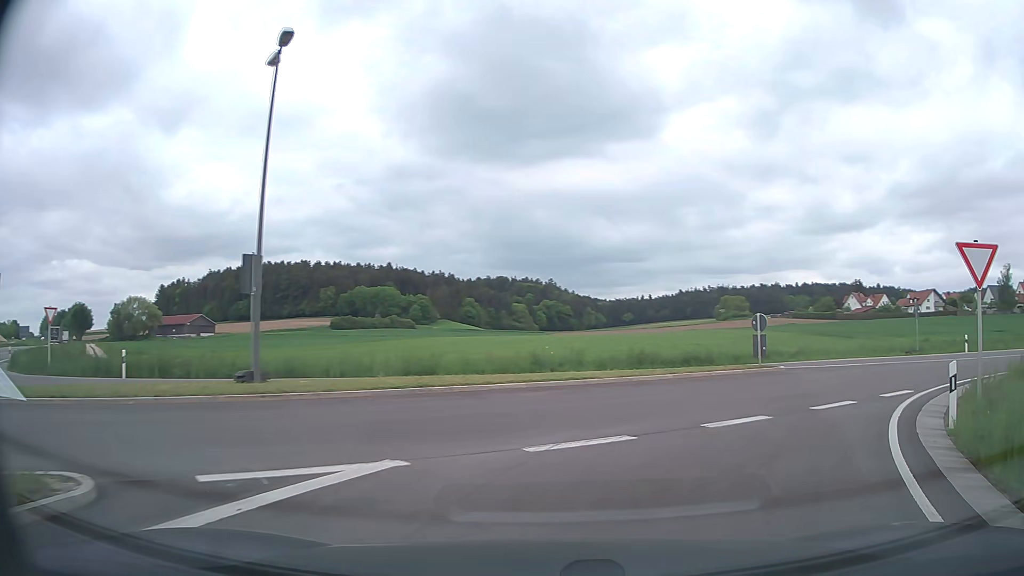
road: secondary_link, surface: asphalt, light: Day
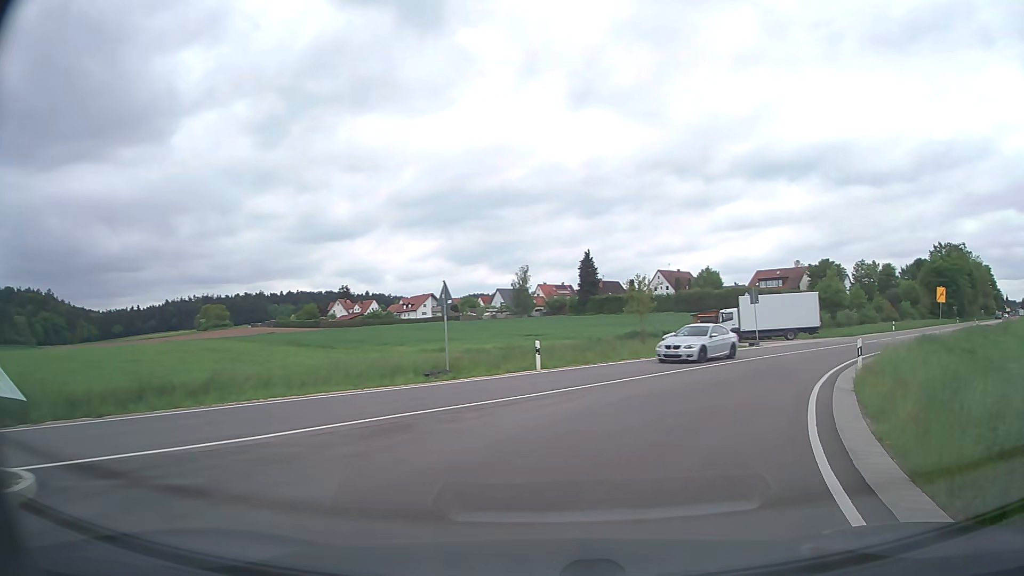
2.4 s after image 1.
(+6.8, +15.4) m; +44°
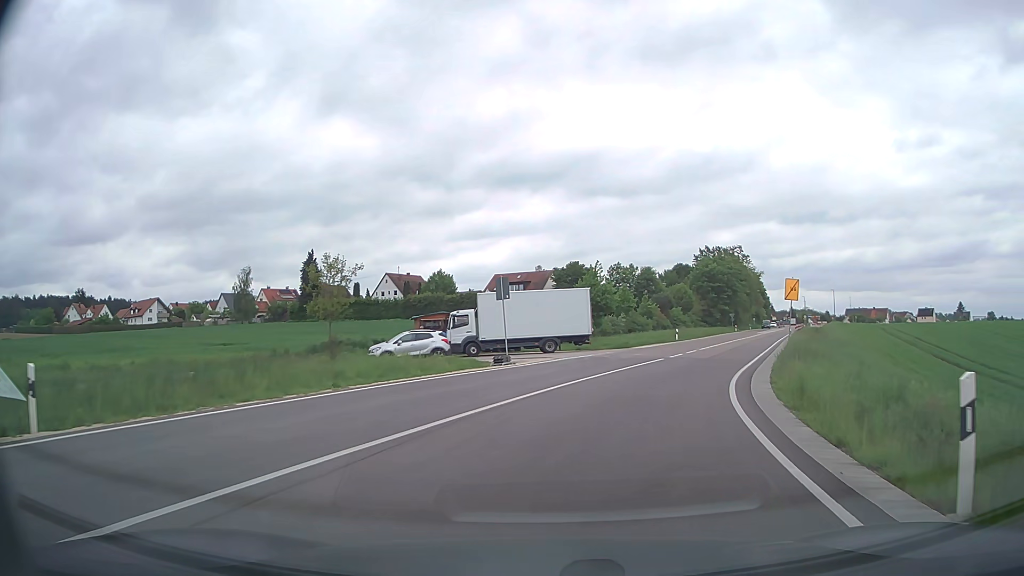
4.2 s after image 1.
(+3.1, +13.5) m; +23°
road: secondary
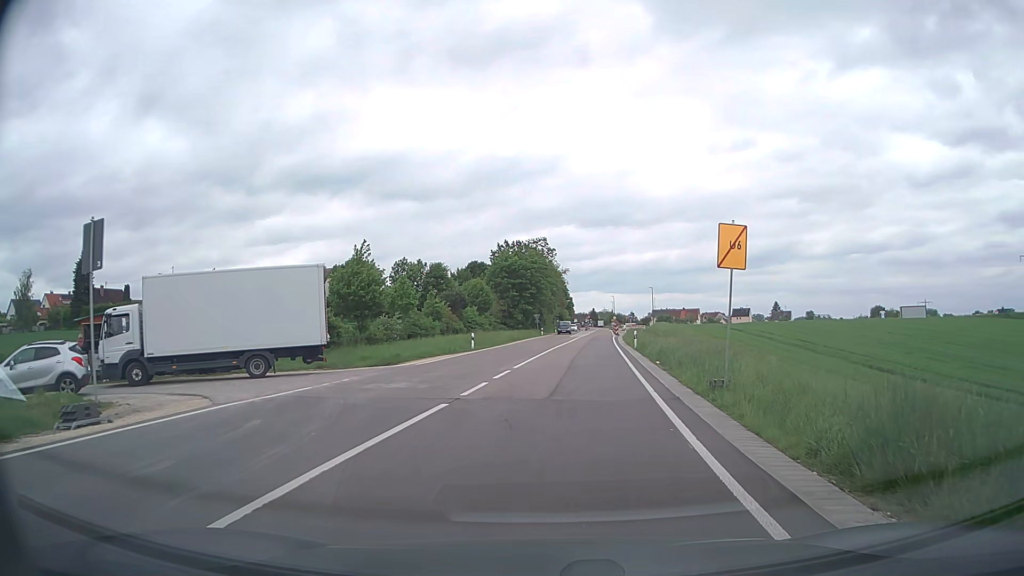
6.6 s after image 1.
(+2.5, +15.5) m; +18°
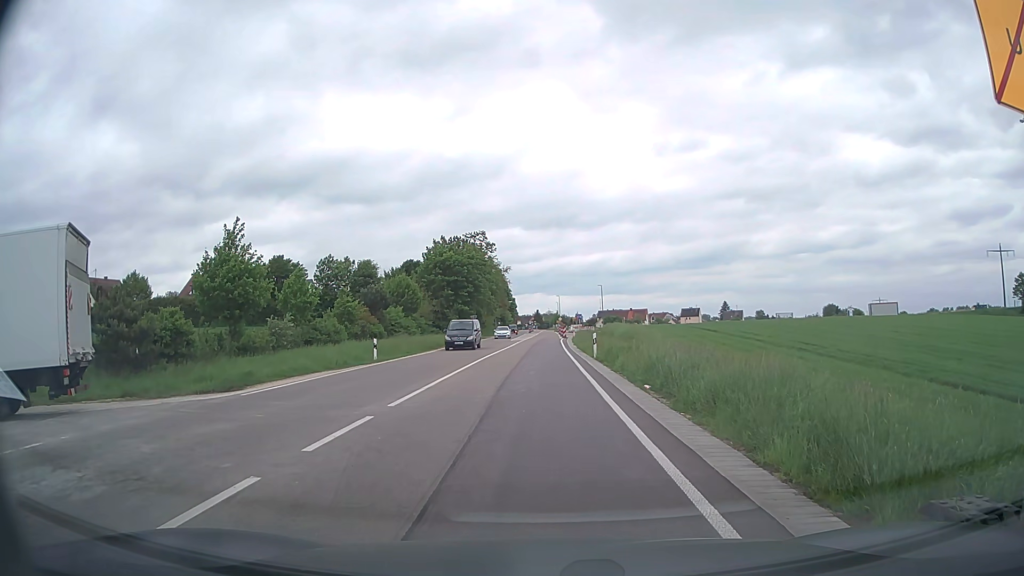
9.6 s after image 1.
(+0.6, +10.1) m; +5°
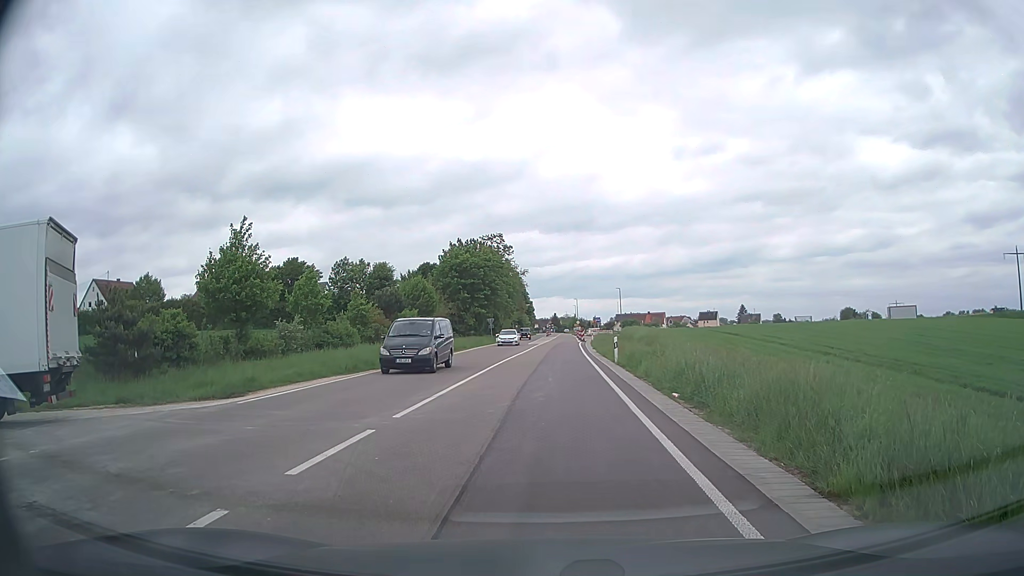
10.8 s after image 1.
(0.0, +1.1) m; 0°
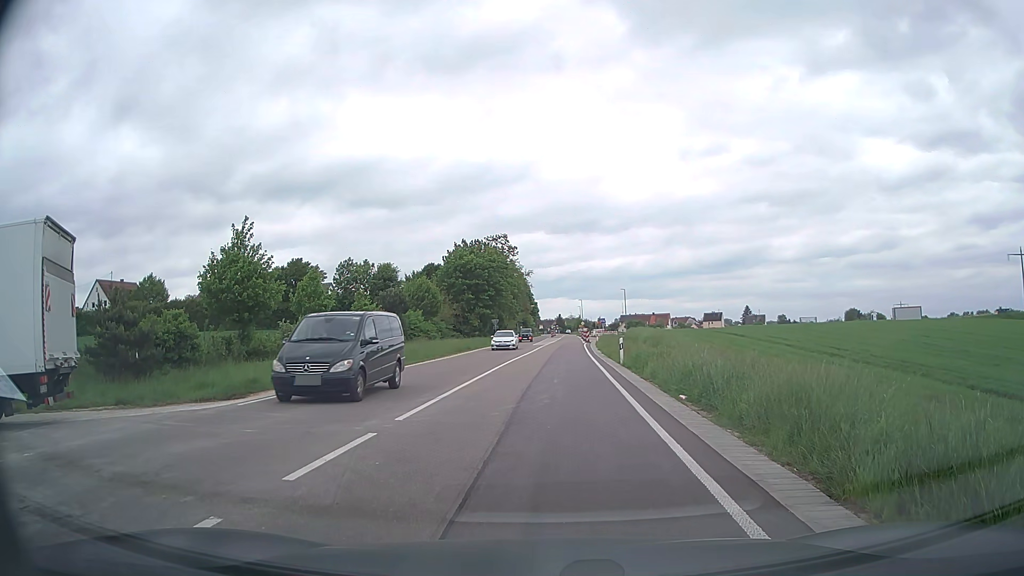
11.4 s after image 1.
(0.0, +0.2) m; 0°
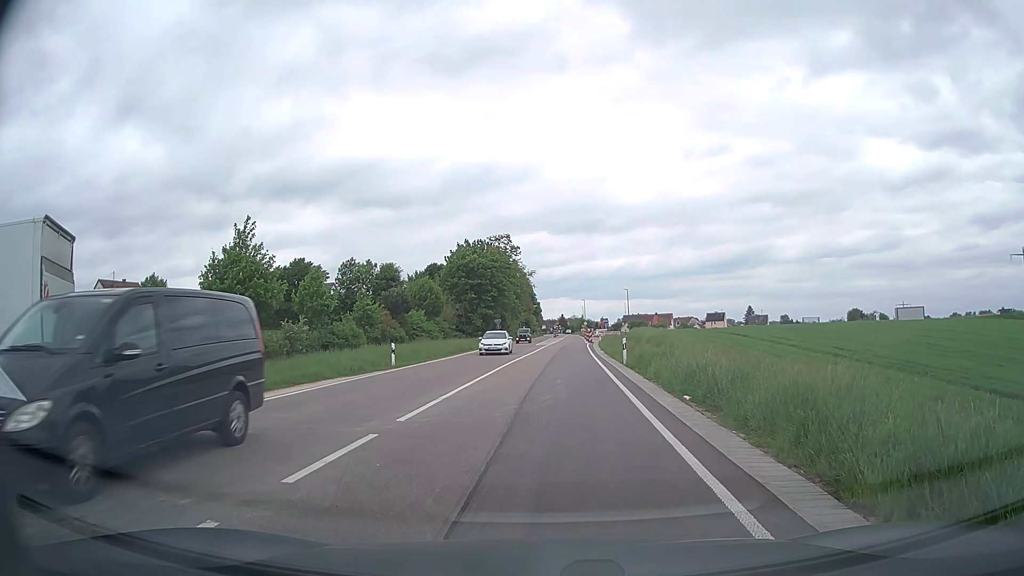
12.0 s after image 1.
(0.0, +0.1) m; 0°
